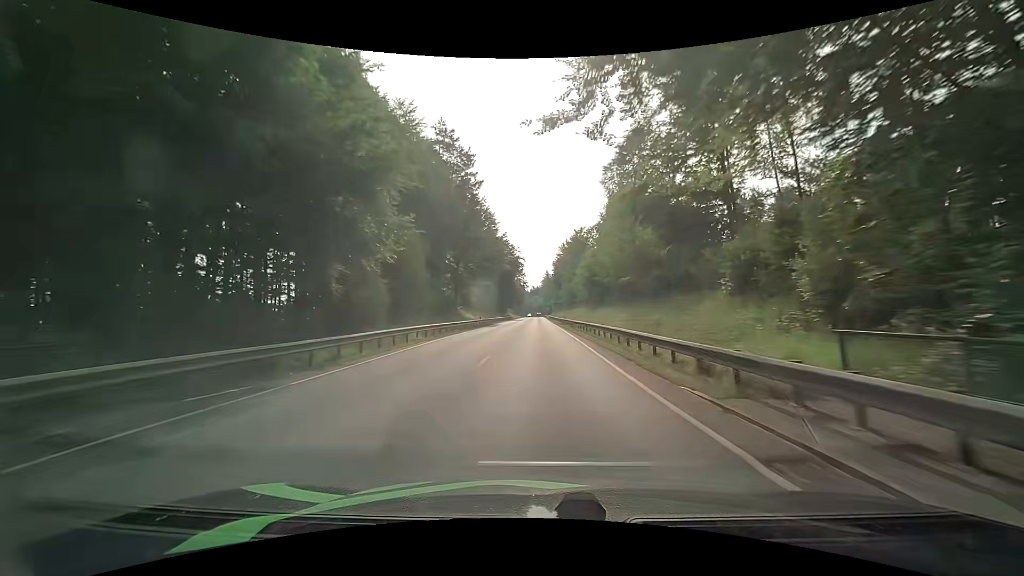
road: primary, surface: asphalt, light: Day
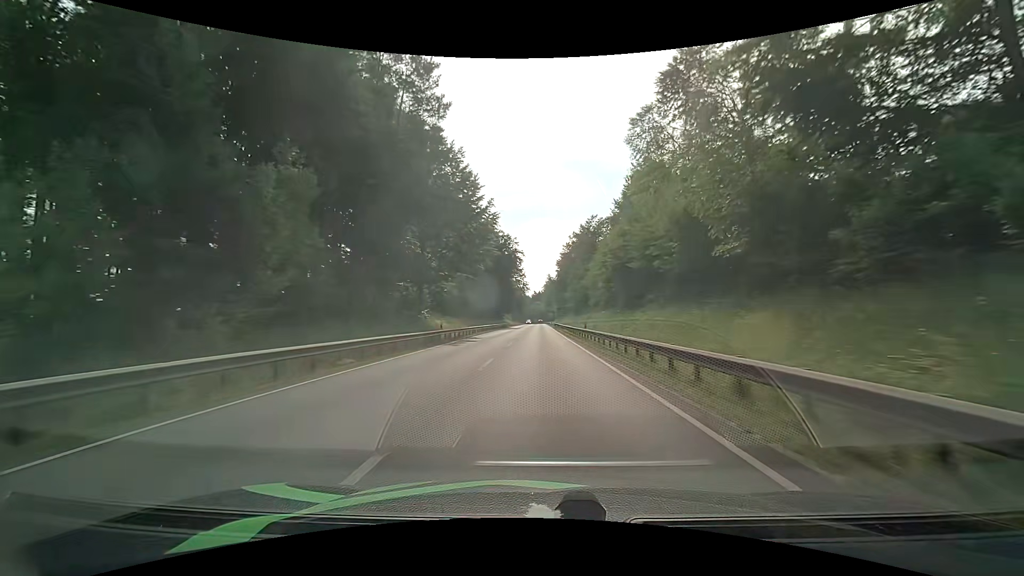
(-0.1, +22.9) m; 0°
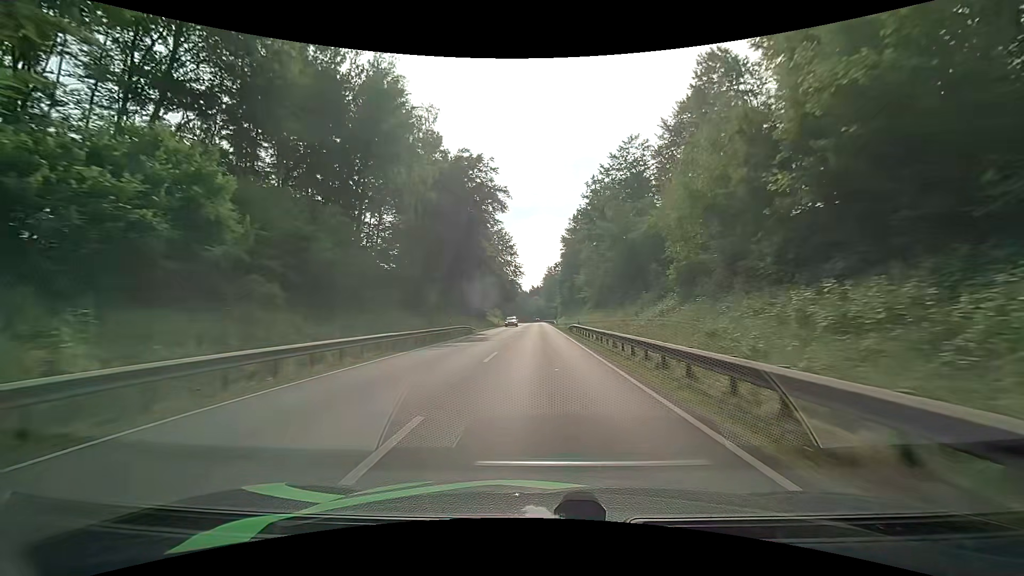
(-0.1, +46.3) m; 0°
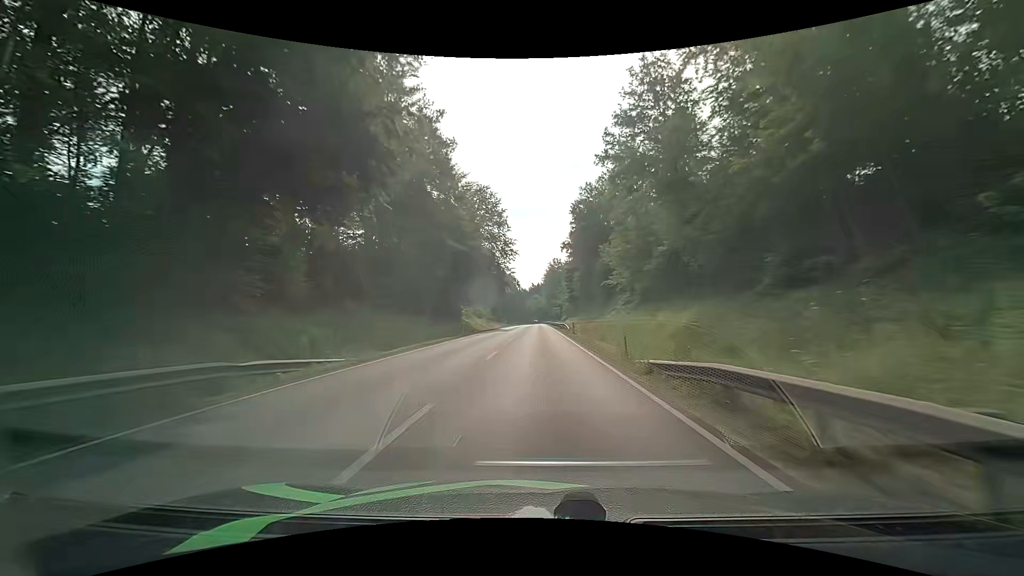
(+0.1, +35.1) m; 0°
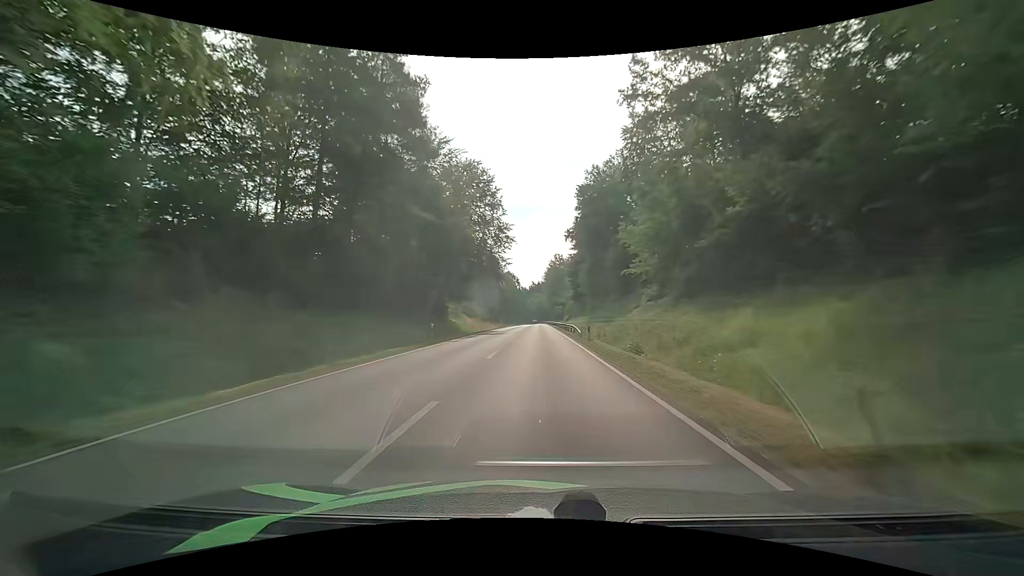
(-0.1, +11.8) m; 0°
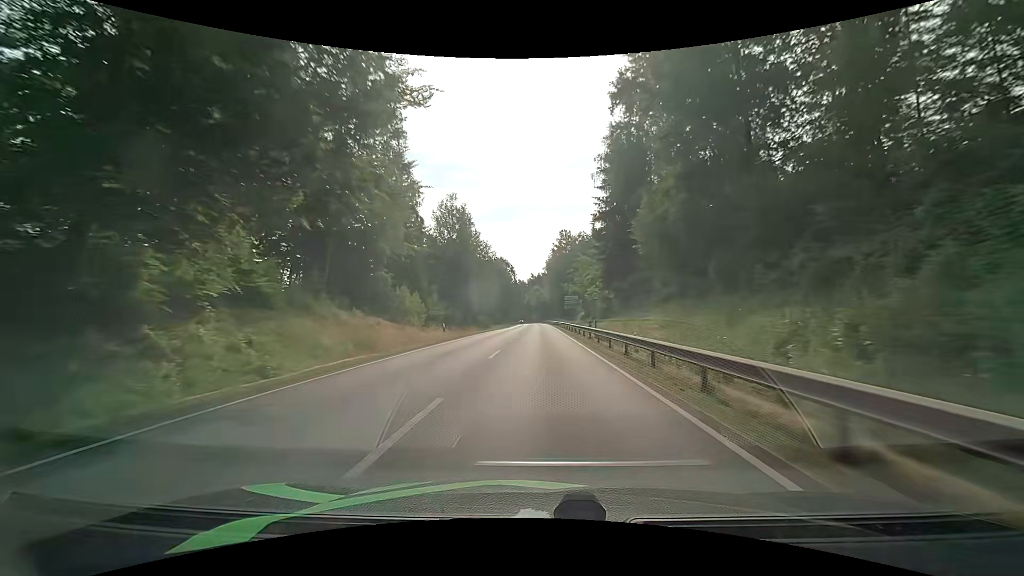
(+0.1, +47.4) m; 0°
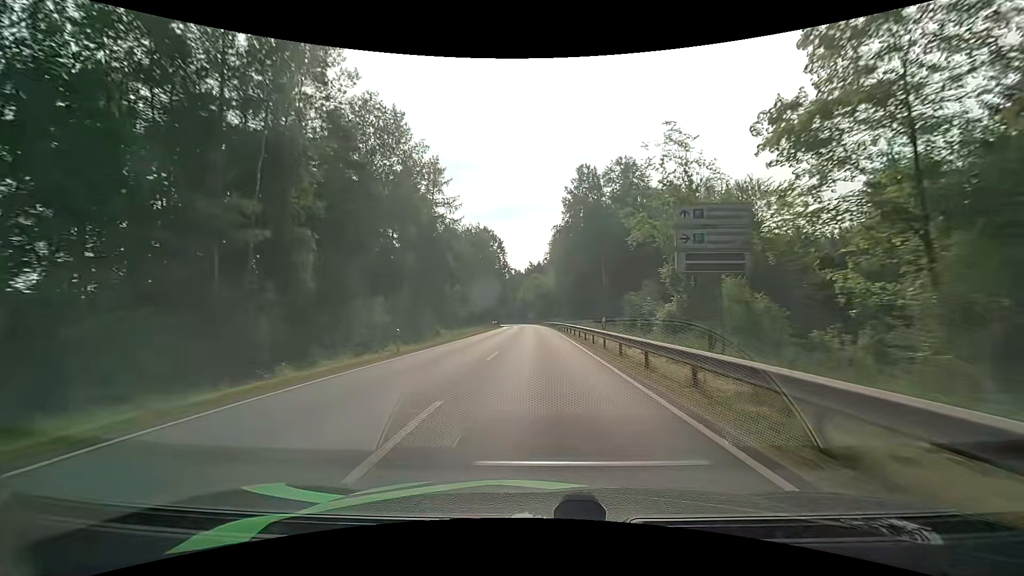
(-0.4, +60.1) m; -1°
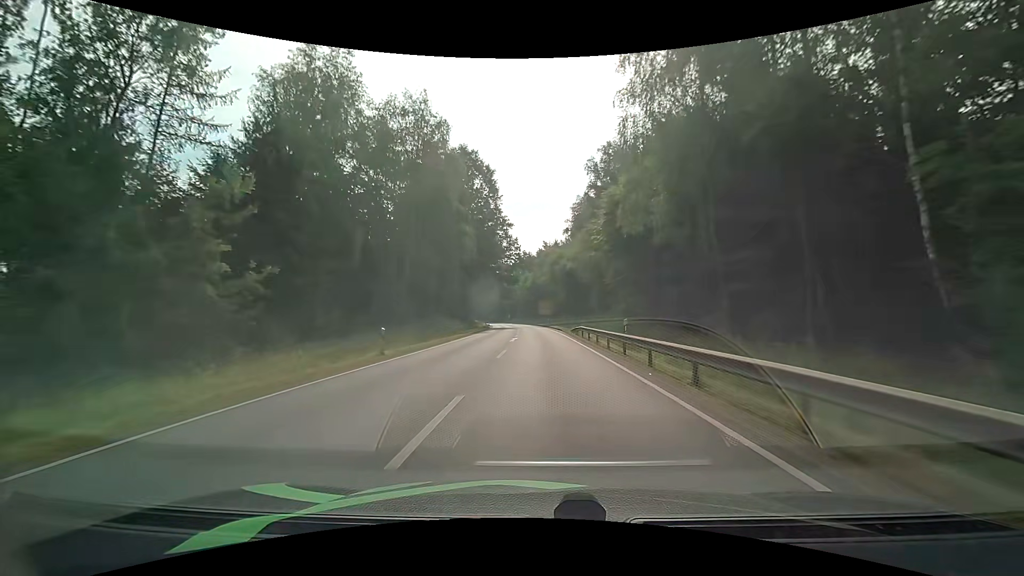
(-0.1, +59.3) m; -1°
(0, +10) (0, +20) (0, +30) (0, +40) (0, +50) (-1, +60) (-1, +70) (-2, +80) (-2, +90) (-3, +100) m
